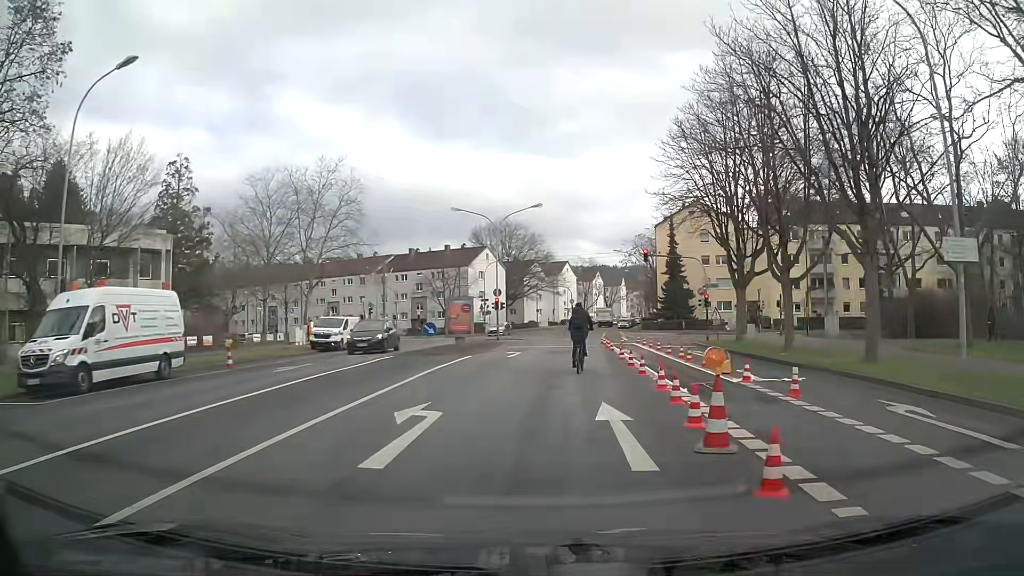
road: tertiary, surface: asphalt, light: Day
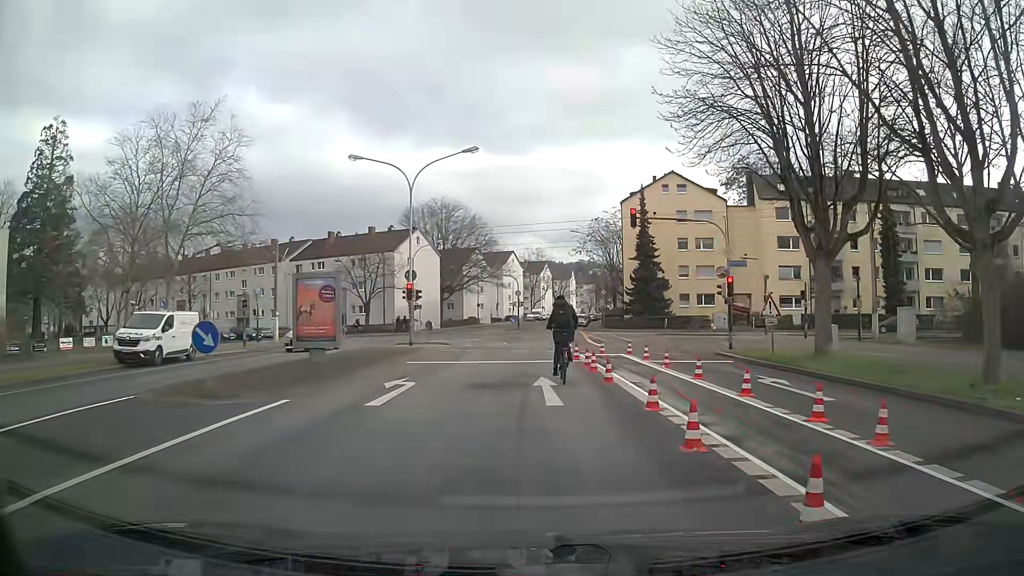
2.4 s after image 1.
(+0.7, +15.1) m; +4°
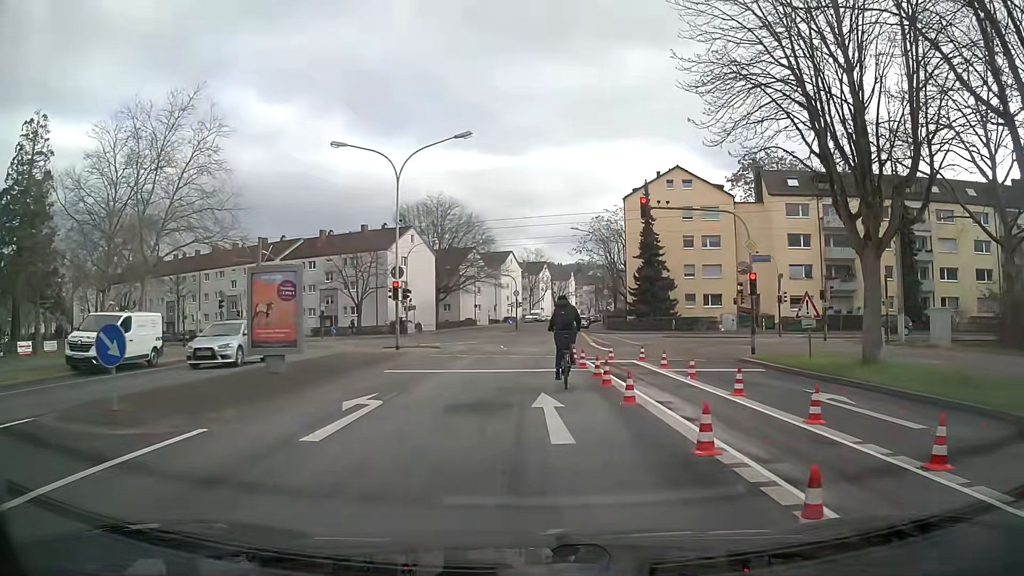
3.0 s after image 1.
(0.0, +3.0) m; 0°
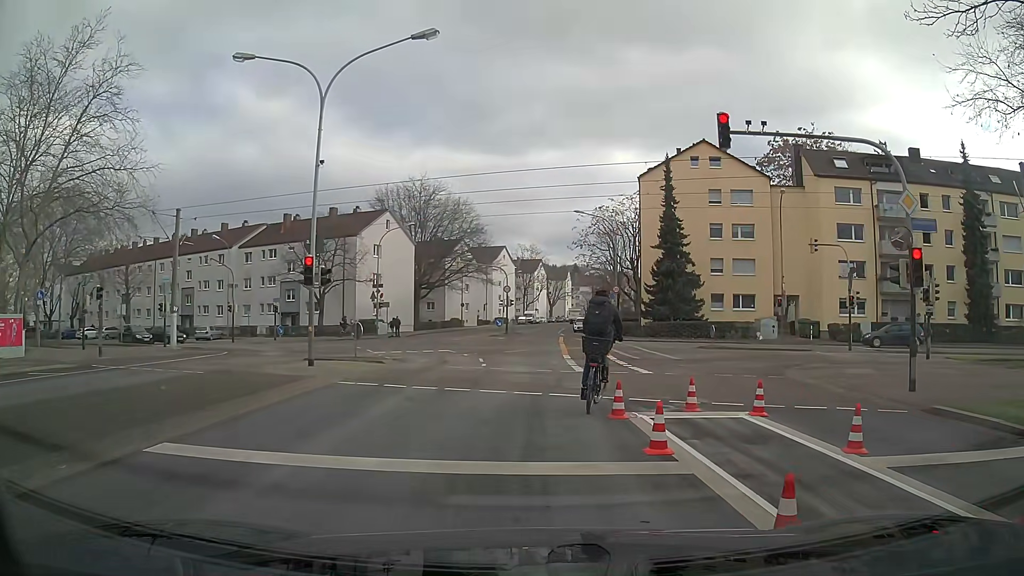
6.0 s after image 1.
(+0.1, +11.2) m; -1°
